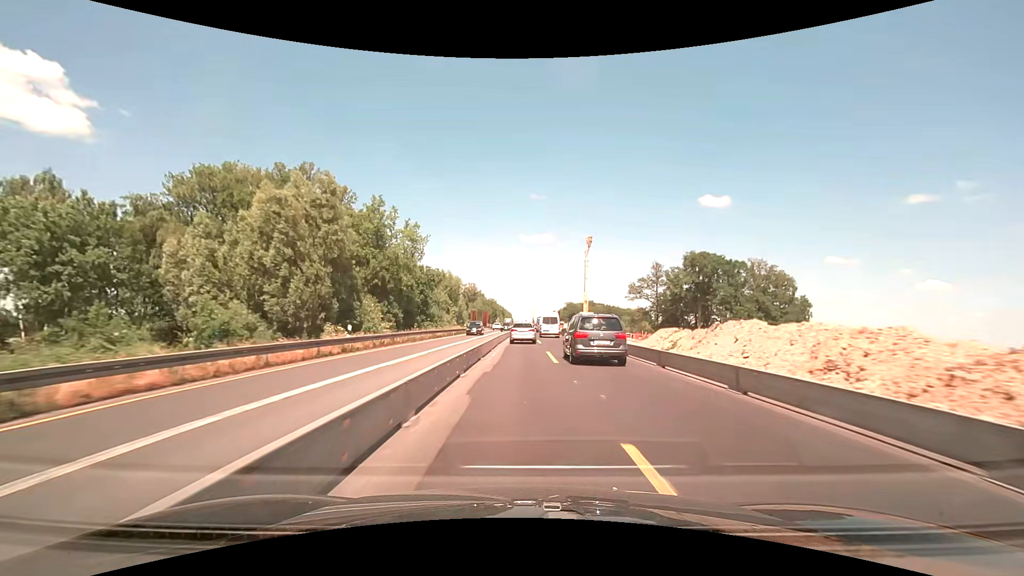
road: motorway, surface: concrete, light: Day
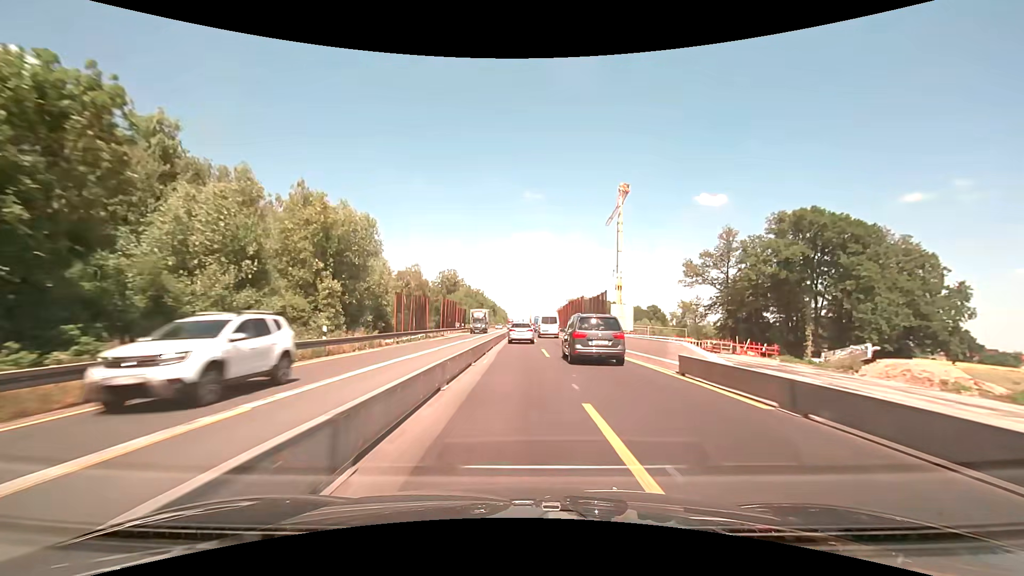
(+0.2, +50.7) m; 0°
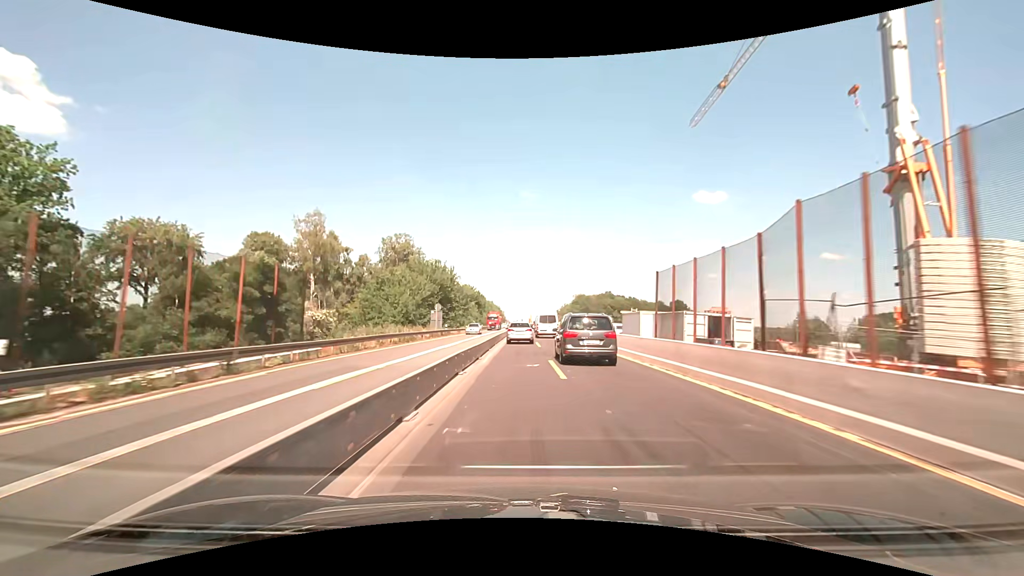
(+0.1, +63.4) m; 0°
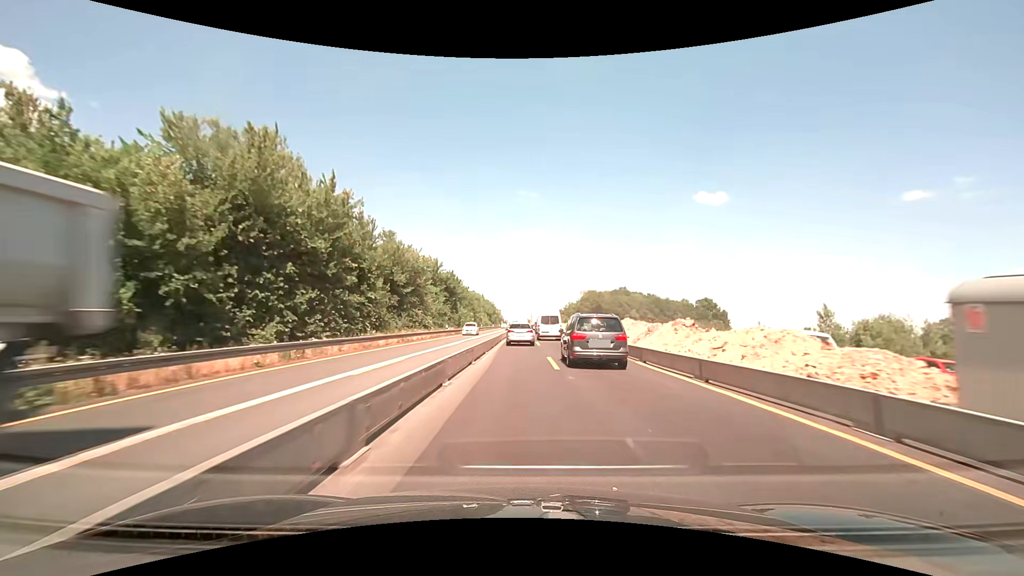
(+0.1, +50.3) m; 0°
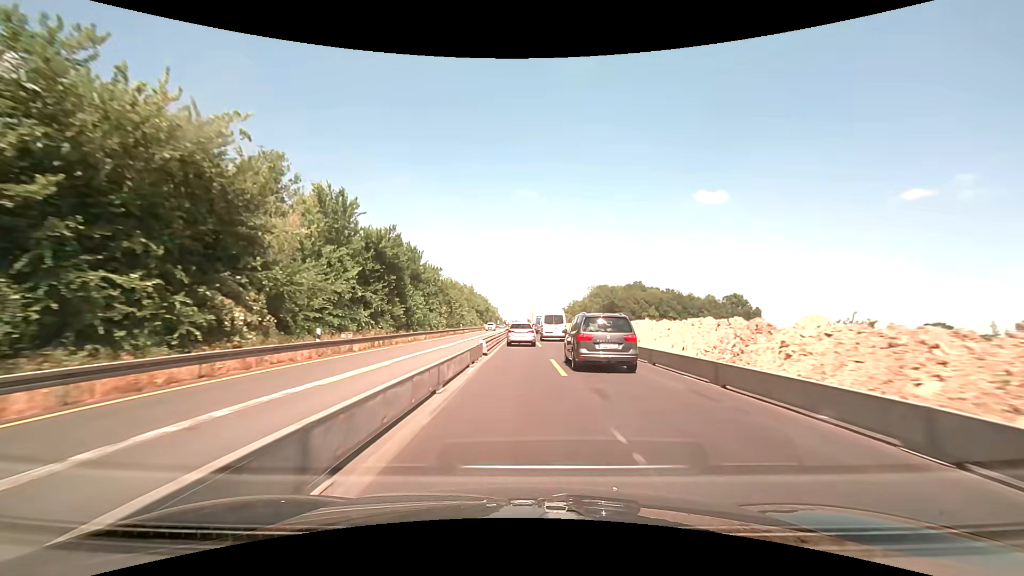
(0.0, +37.2) m; 0°
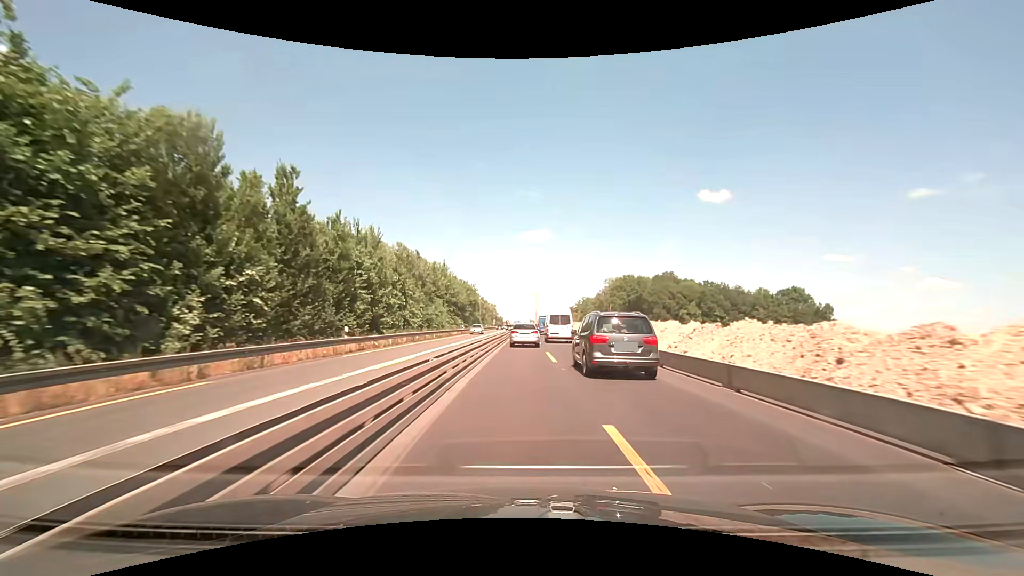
(0.0, +48.9) m; 0°
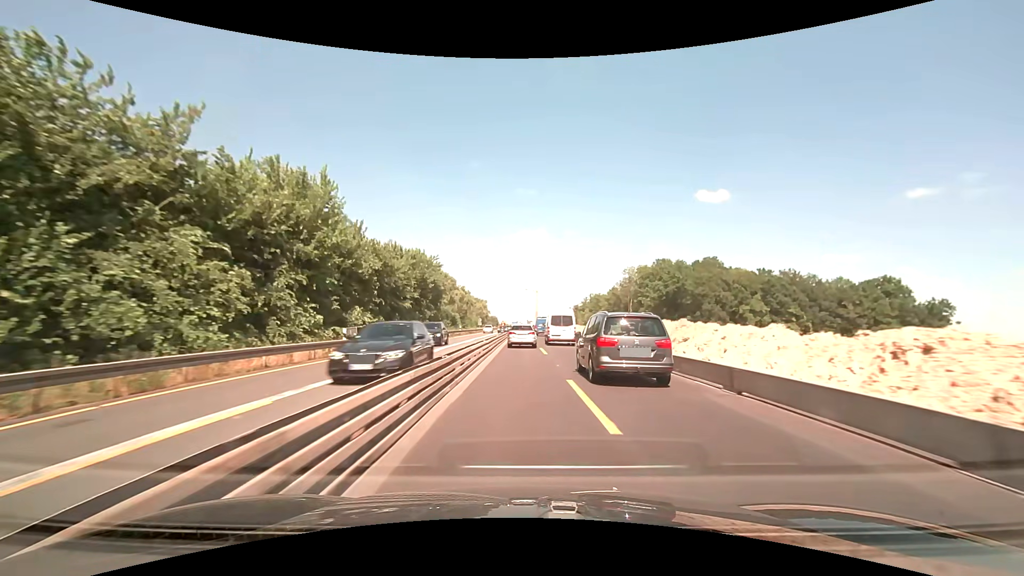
(+0.1, +48.2) m; 0°
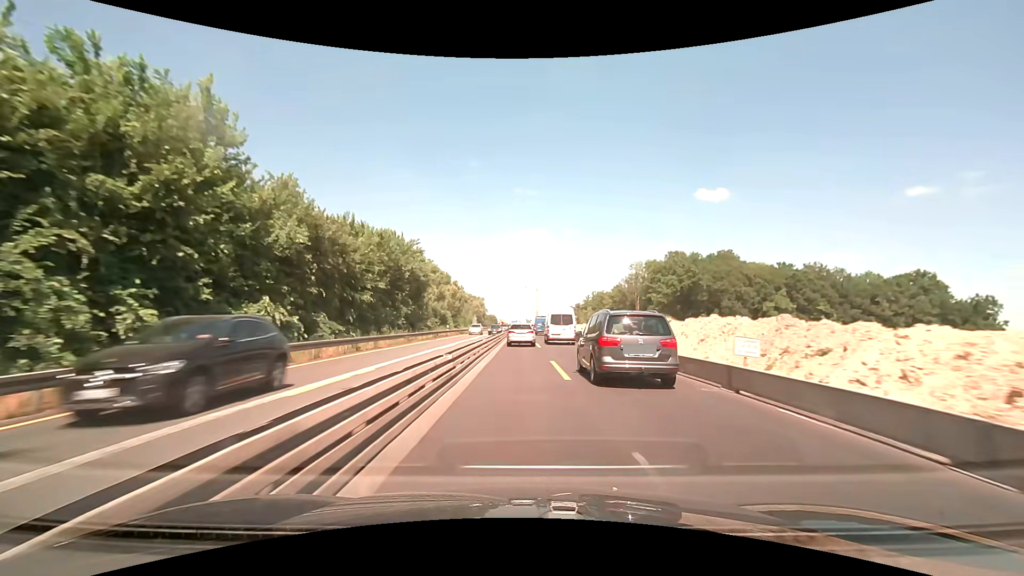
(0.0, +12.0) m; 0°
(0, +10) (0, +20) (0, +30) (0, +40) (0, +50) (0, +60) (0, +70) (0, +80) (-1, +90) (-1, +100) m
